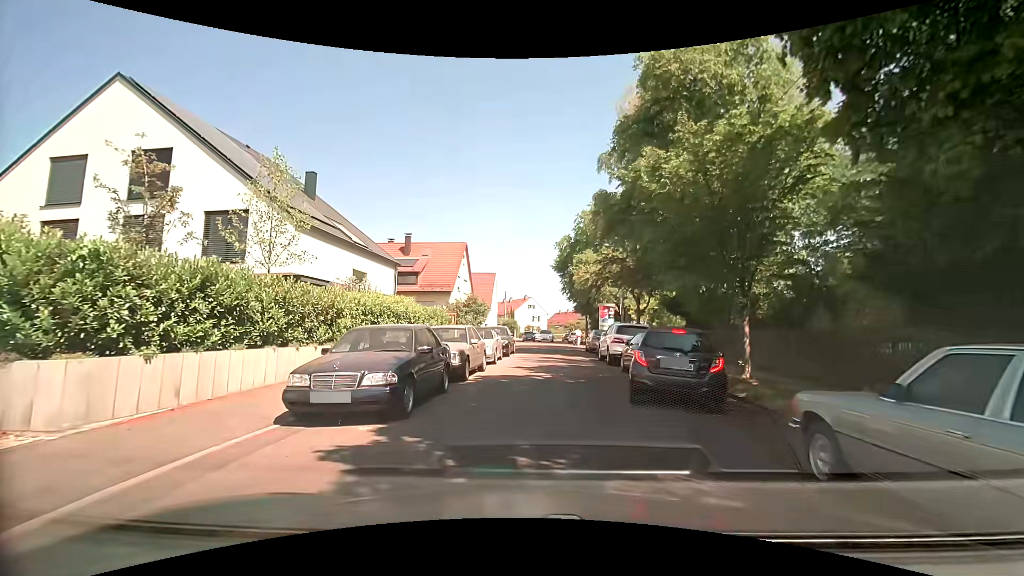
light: Day
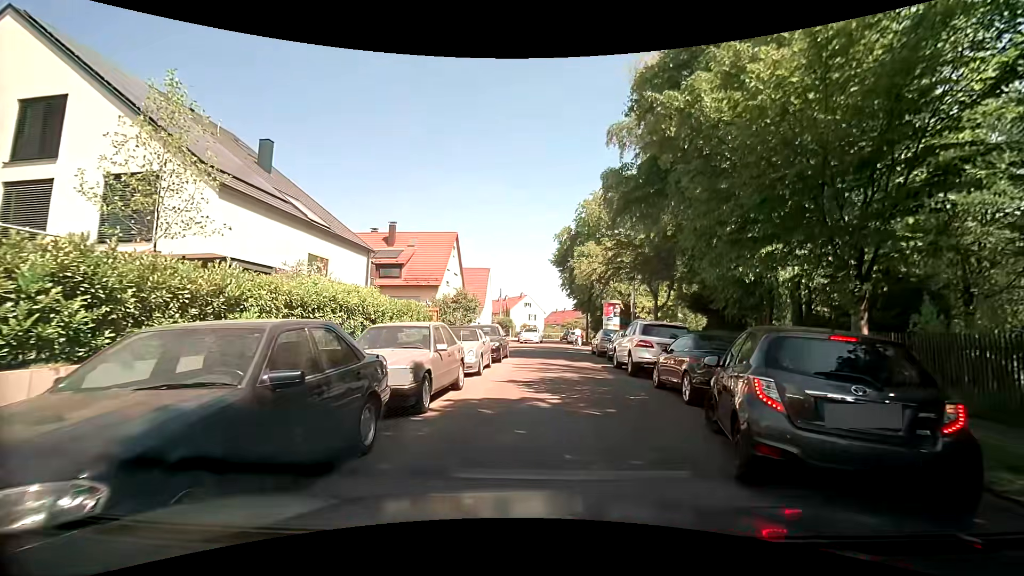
(-0.1, +4.9) m; -1°
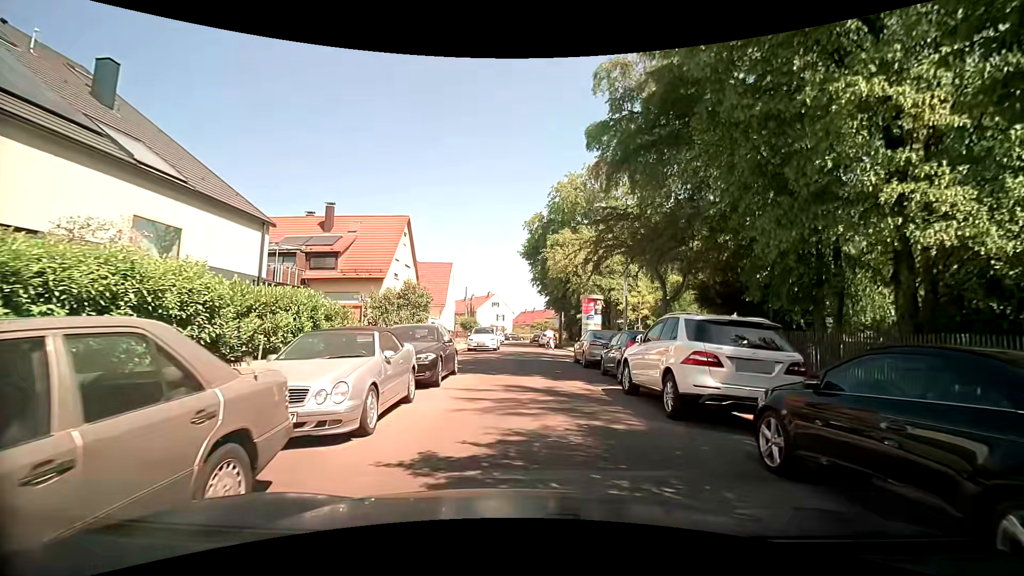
(+0.2, +7.3) m; +4°
